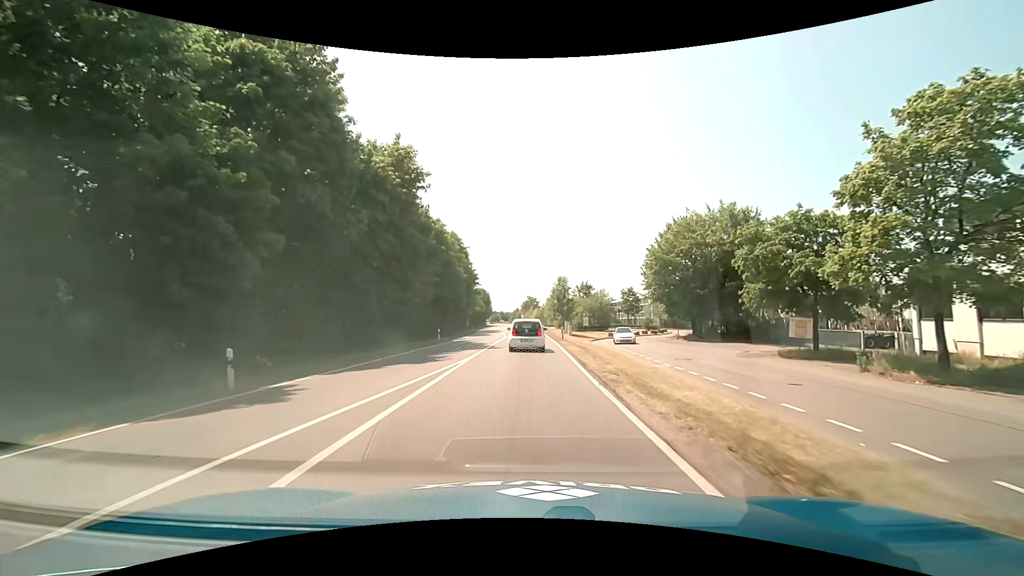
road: primary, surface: asphalt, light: Day
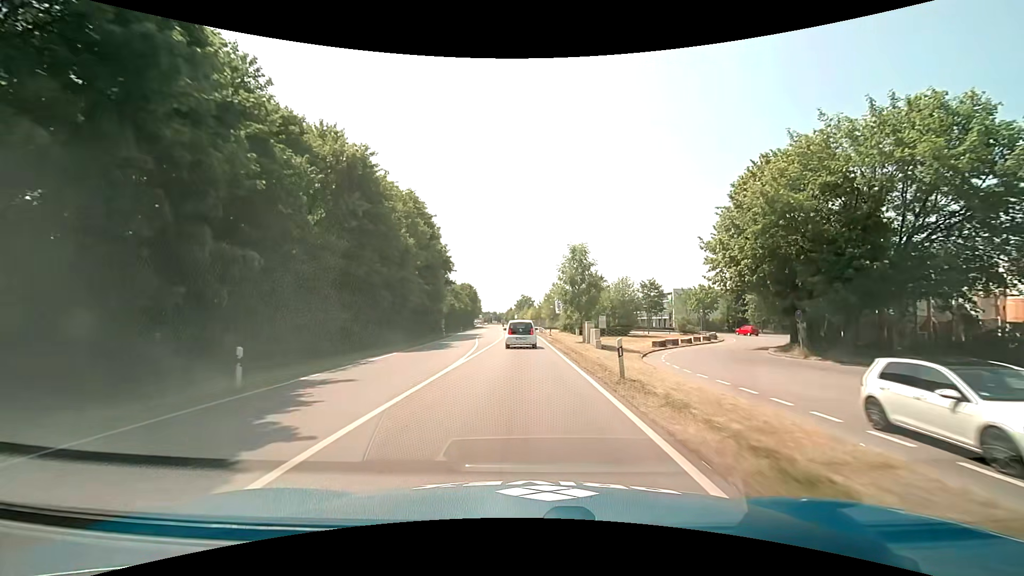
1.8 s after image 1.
(+0.2, +25.5) m; +1°
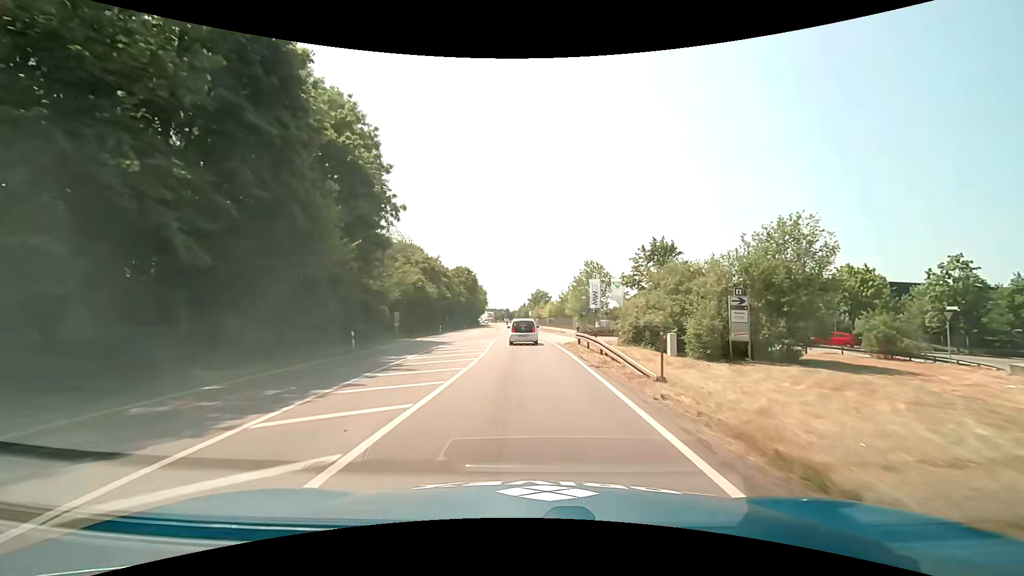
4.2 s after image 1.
(-0.4, +37.0) m; -2°
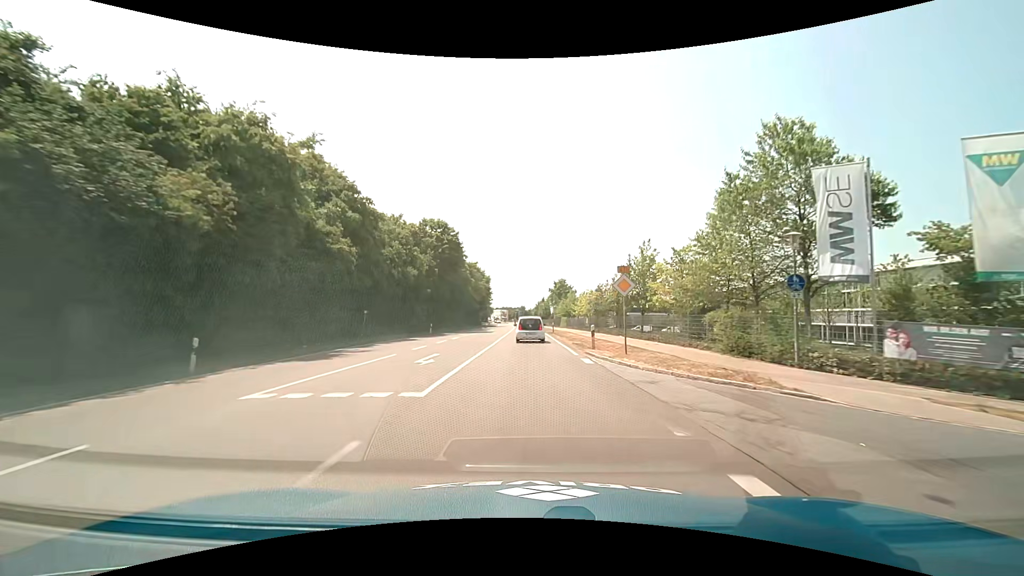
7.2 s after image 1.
(-0.7, +48.6) m; -1°
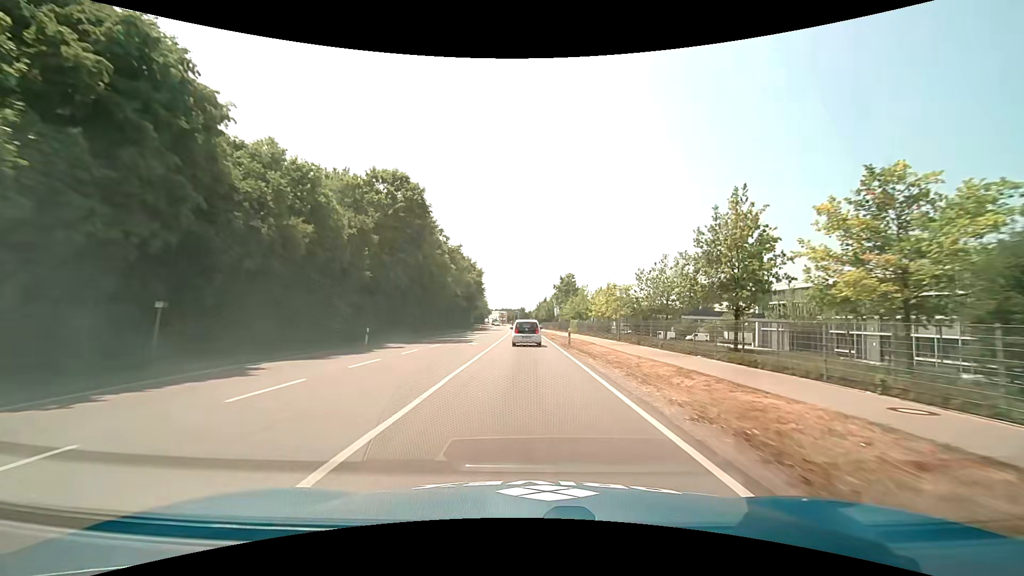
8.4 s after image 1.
(-0.1, +19.8) m; 0°
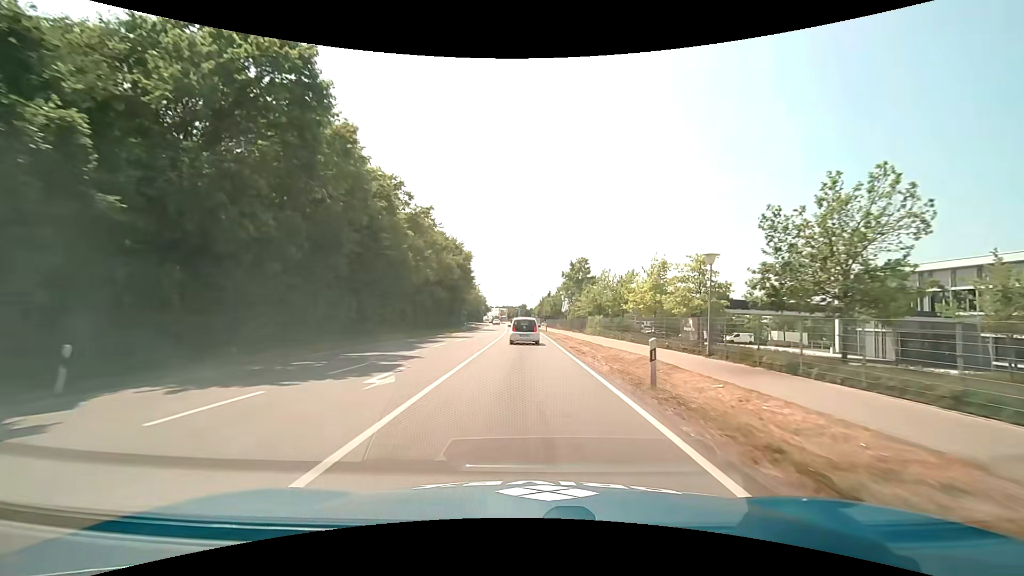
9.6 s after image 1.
(0.0, +19.8) m; 0°
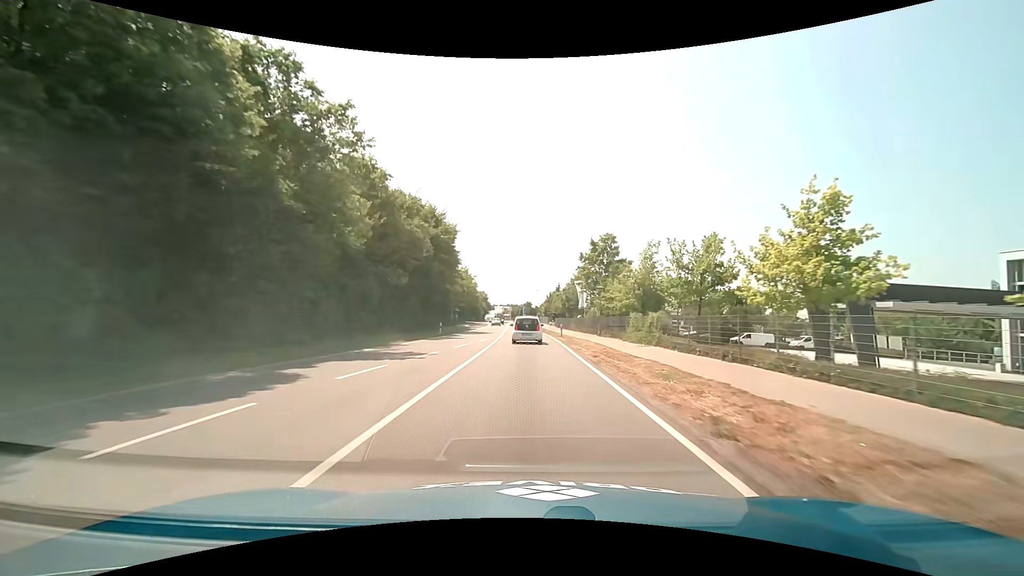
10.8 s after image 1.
(-0.1, +19.7) m; 0°
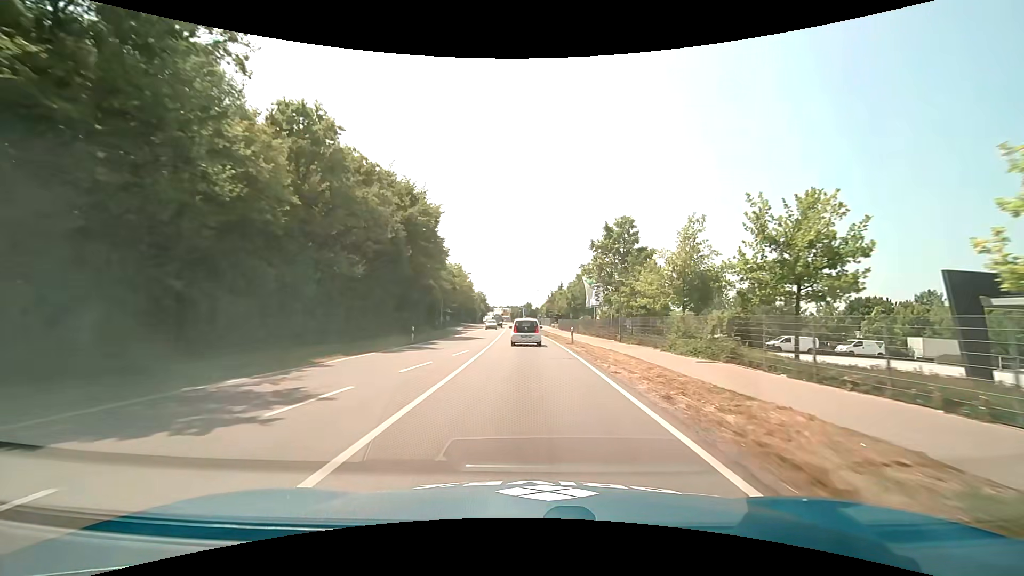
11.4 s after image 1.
(0.0, +9.8) m; 0°
(0, +10) (0, +20) (0, +30) (0, +40) (-1, +50) (-1, +60) (-1, +70) (-2, +80) (-2, +90) (-3, +100) m
